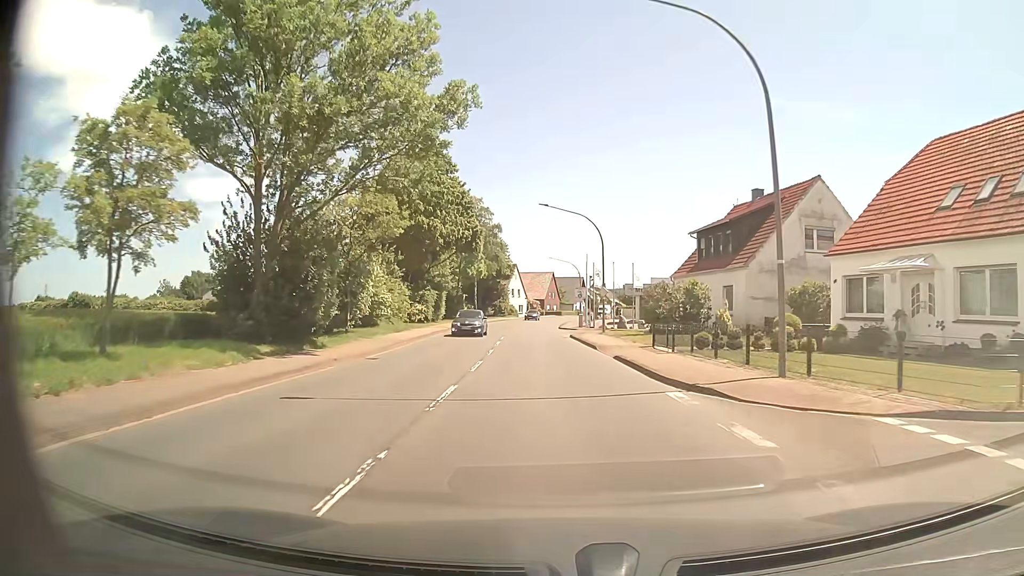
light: Day
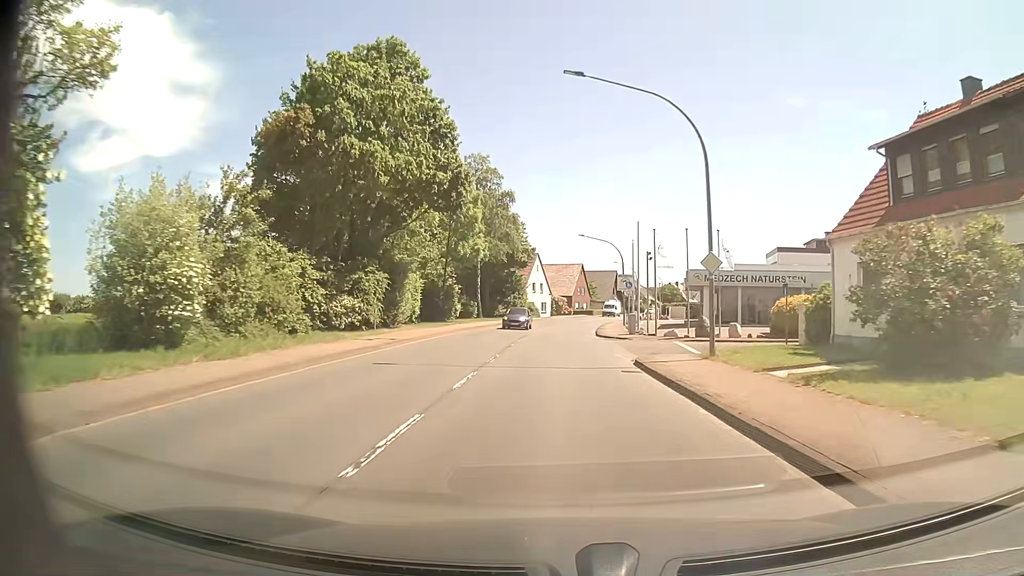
(-0.5, +22.5) m; -2°
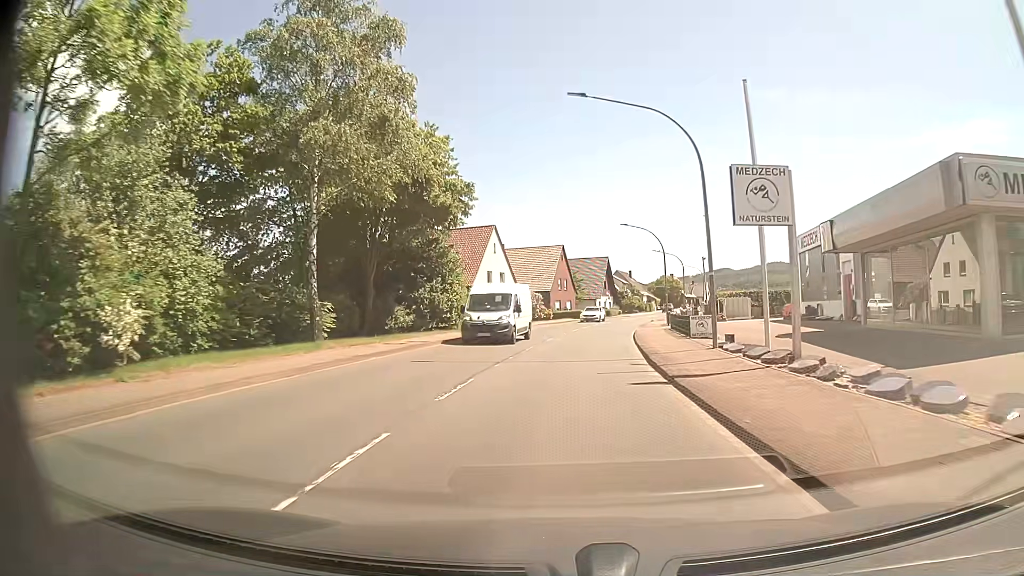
(+0.4, +38.0) m; +2°
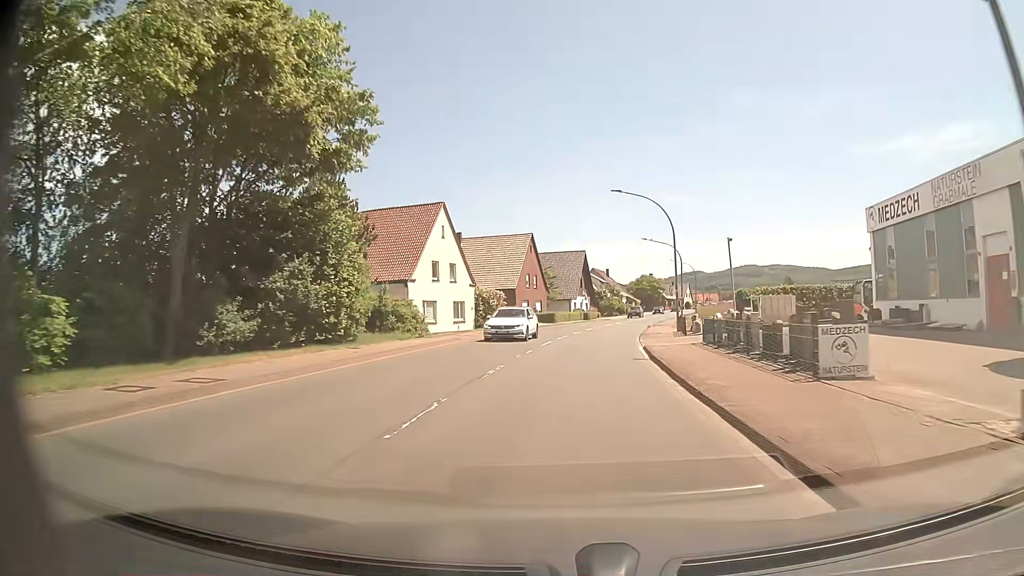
(+0.3, +15.2) m; +2°
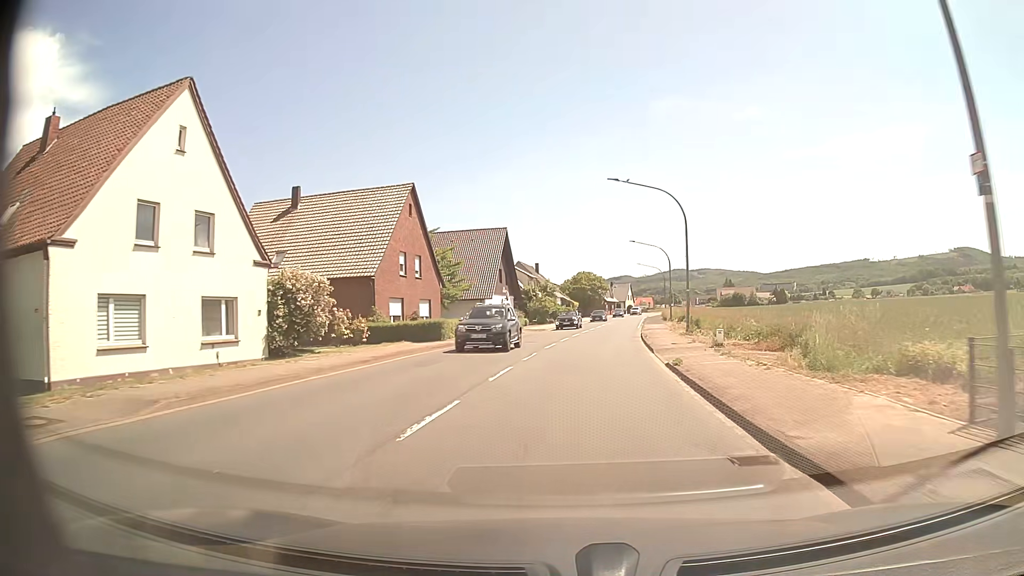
(+1.8, +30.3) m; +7°
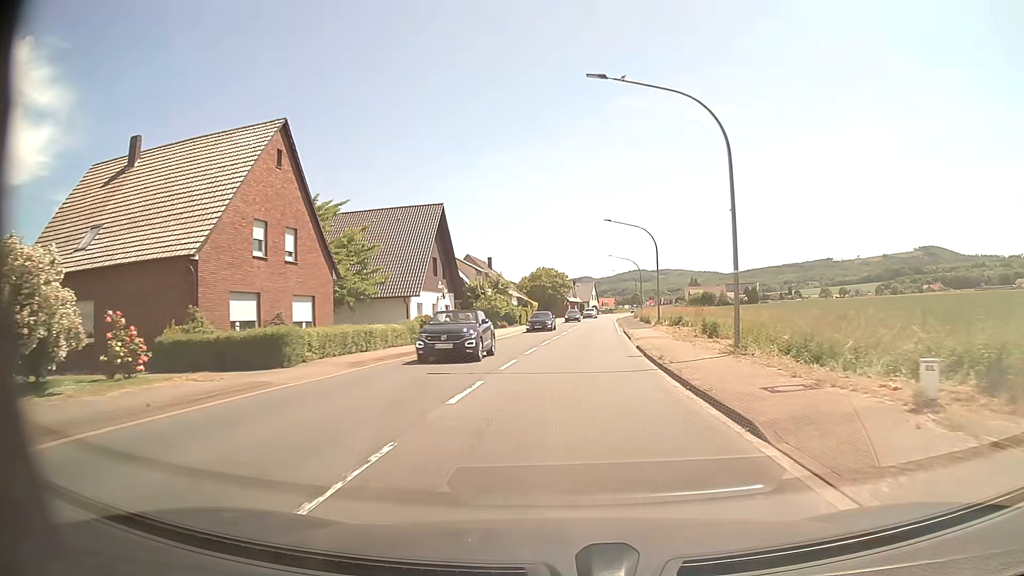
(+0.4, +15.2) m; +3°
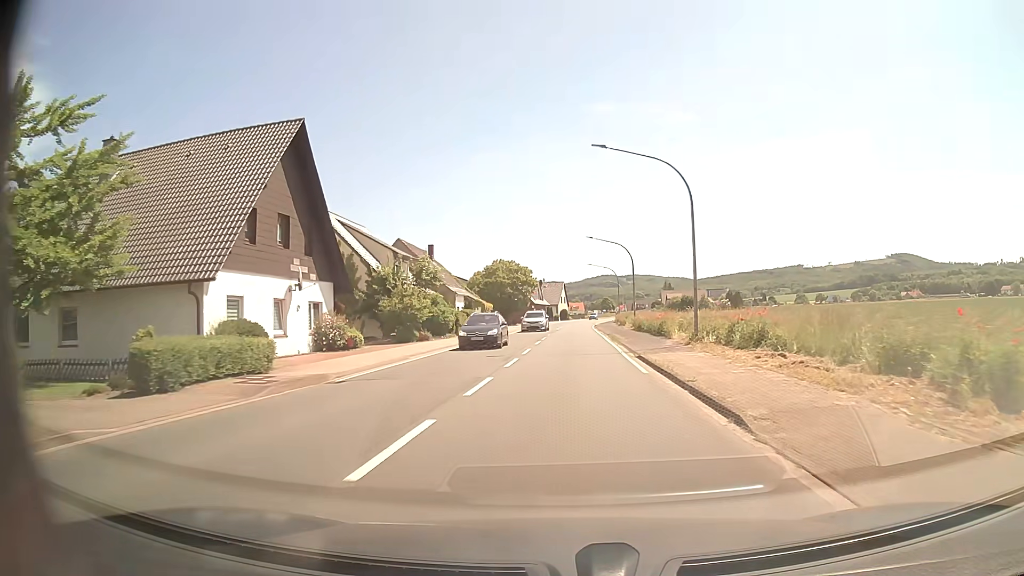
(+0.7, +22.8) m; +3°
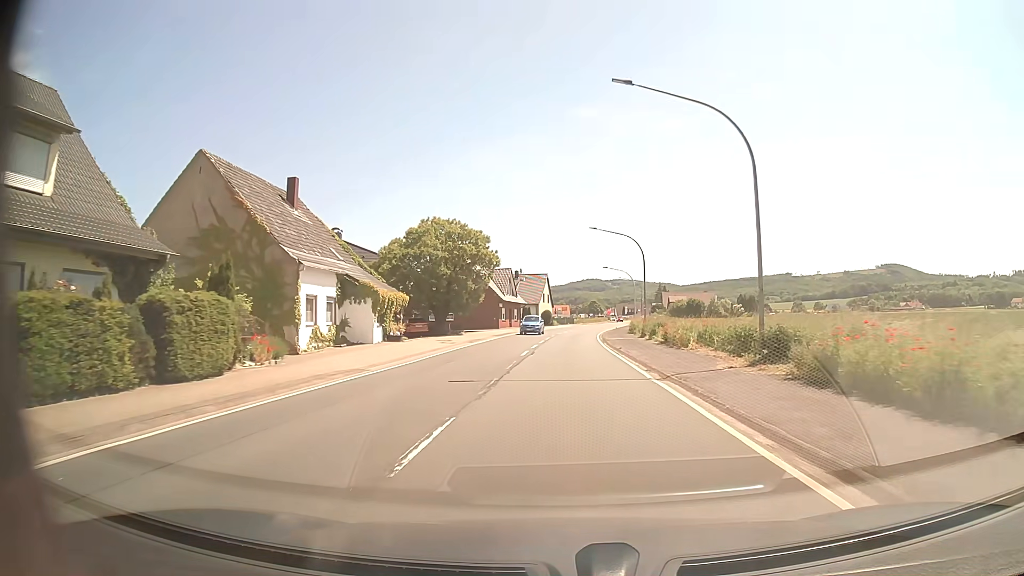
(+0.5, +38.0) m; +1°
(0, +10) (0, +20) (+1, +30) (+1, +40) (+2, +50) (+2, +60) (+3, +70) (+5, +80) (+6, +90) (+8, +100) m
